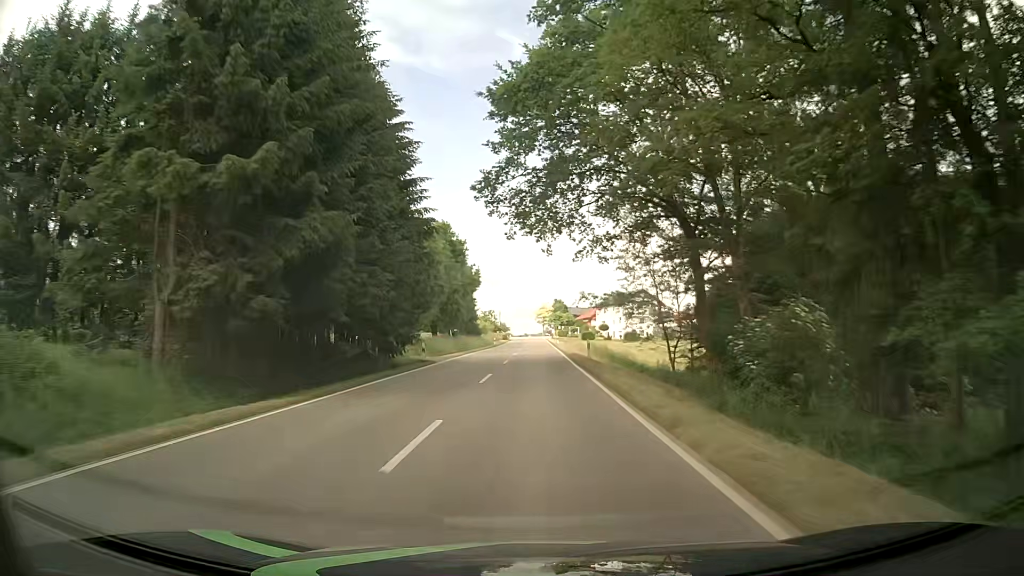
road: tertiary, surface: asphalt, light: Day
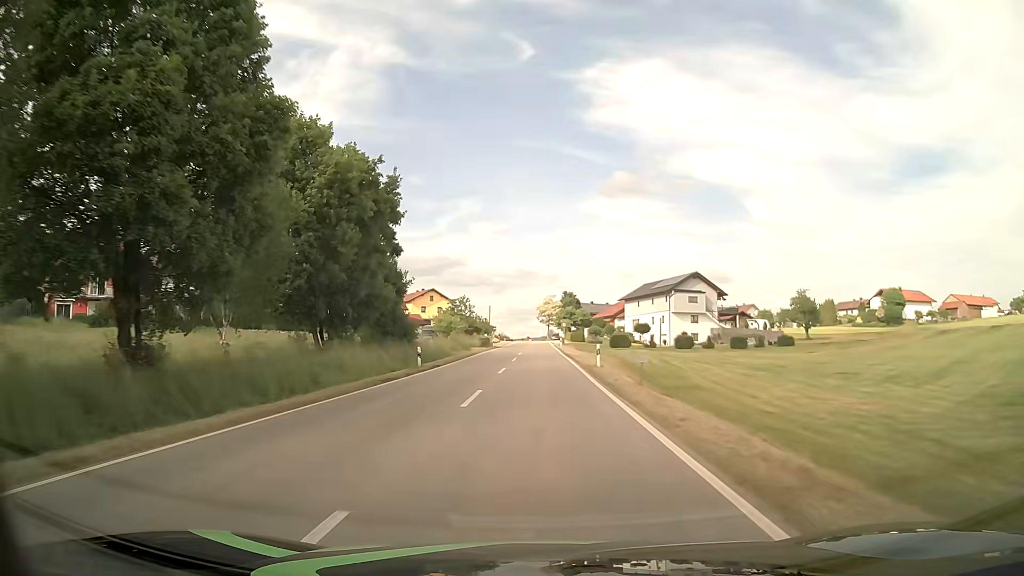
(+0.3, +52.8) m; 0°
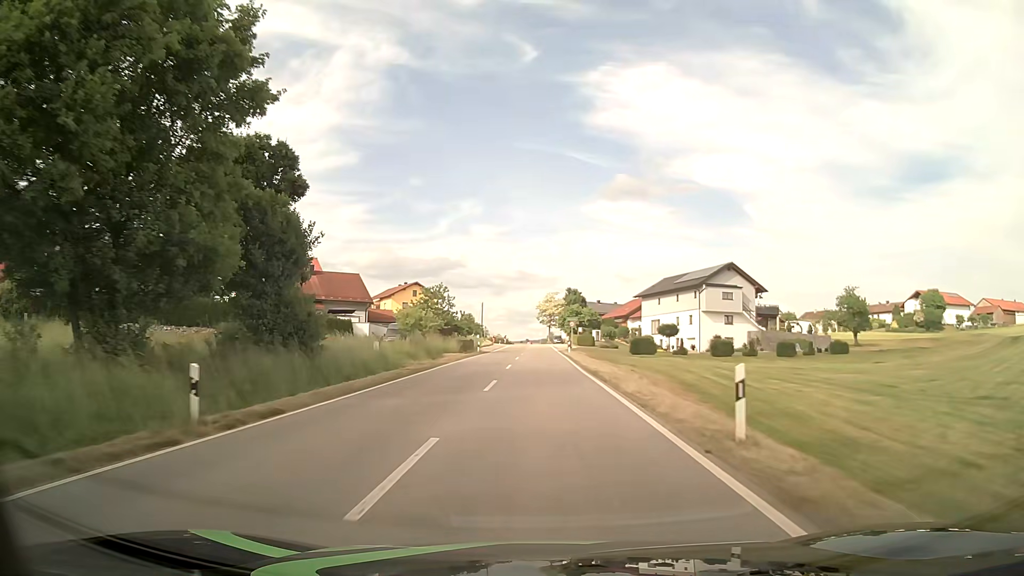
(0.0, +19.9) m; 0°
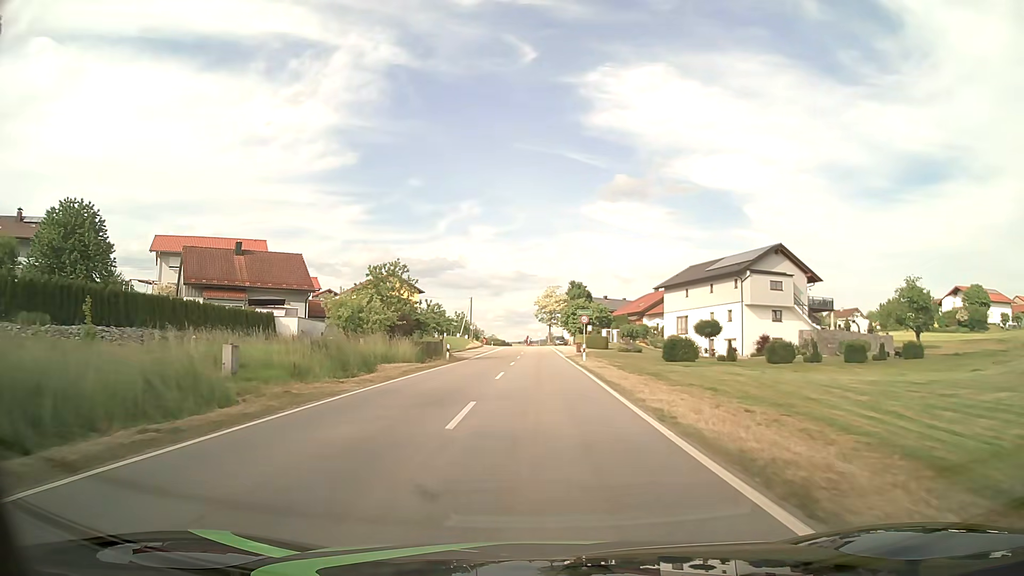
(0.0, +19.0) m; 0°
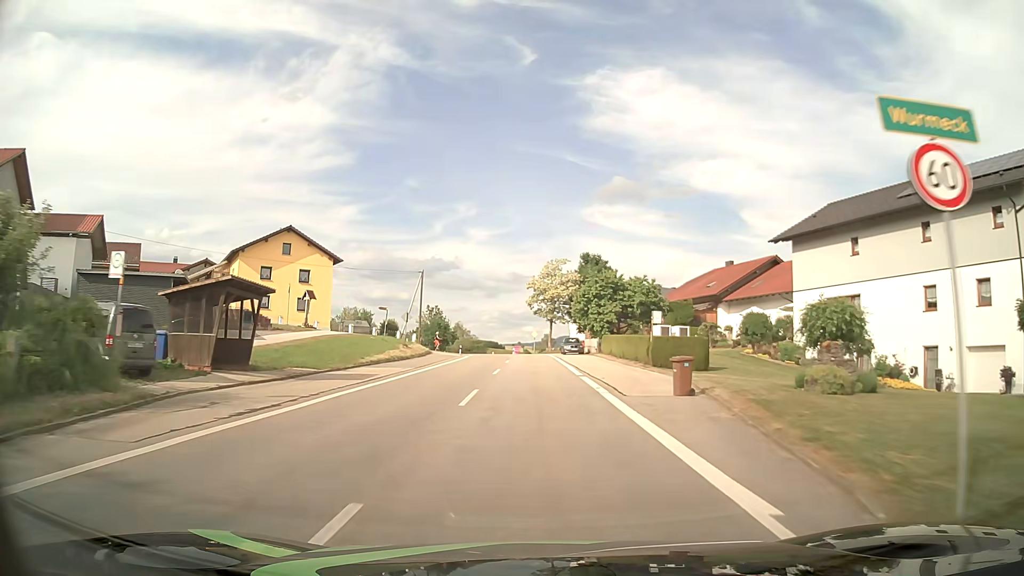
(+0.3, +44.0) m; +1°
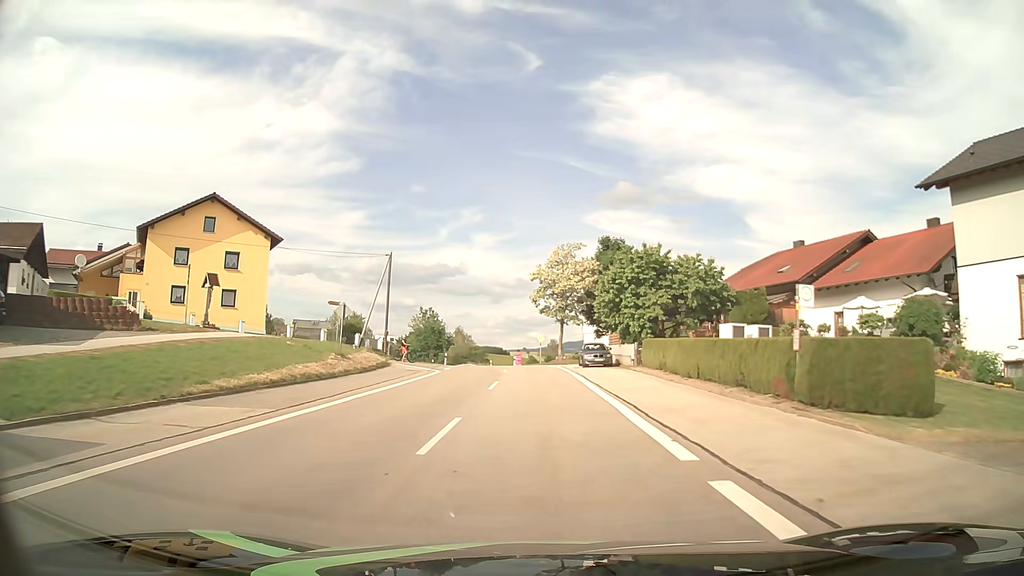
(-0.1, +17.1) m; -1°
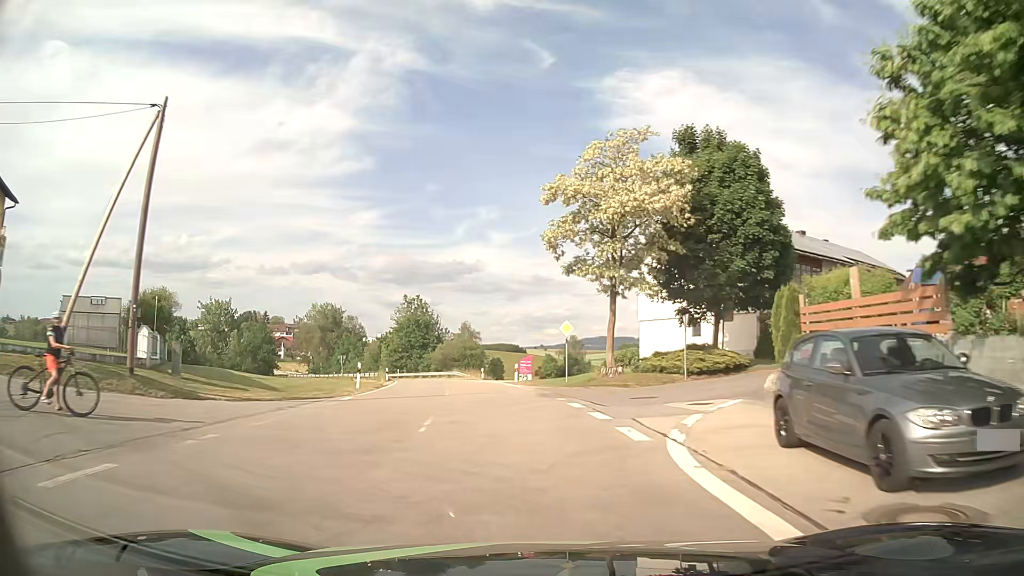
(-0.1, +33.3) m; -1°
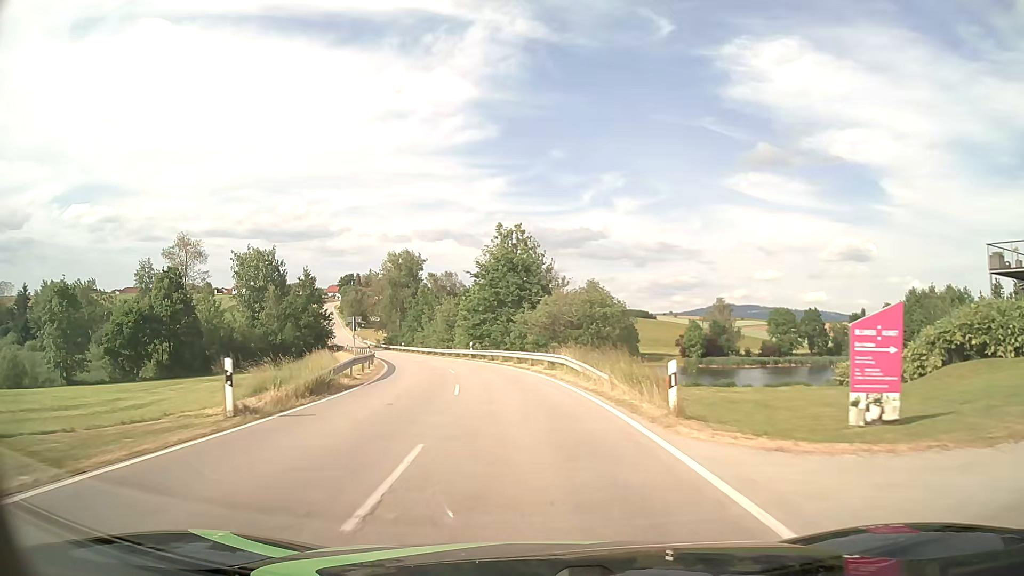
(-4.1, +41.6) m; -11°
(0, +10) (-1, +20) (-2, +30) (-4, +40) (-7, +49) (-9, +59) (-12, +69) (-16, +78) (-19, +87) (-22, +97) m
